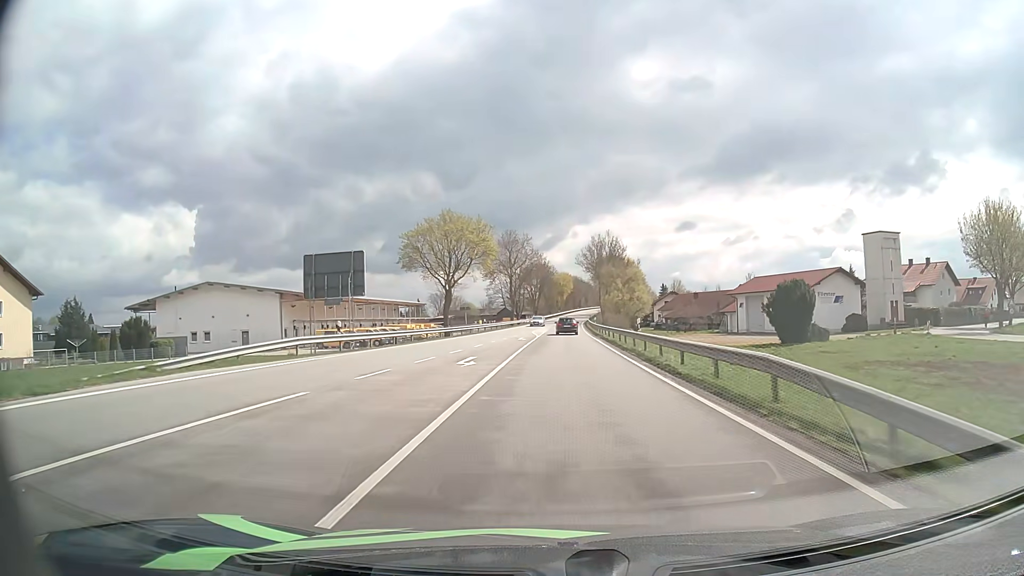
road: primary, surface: asphalt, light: Day
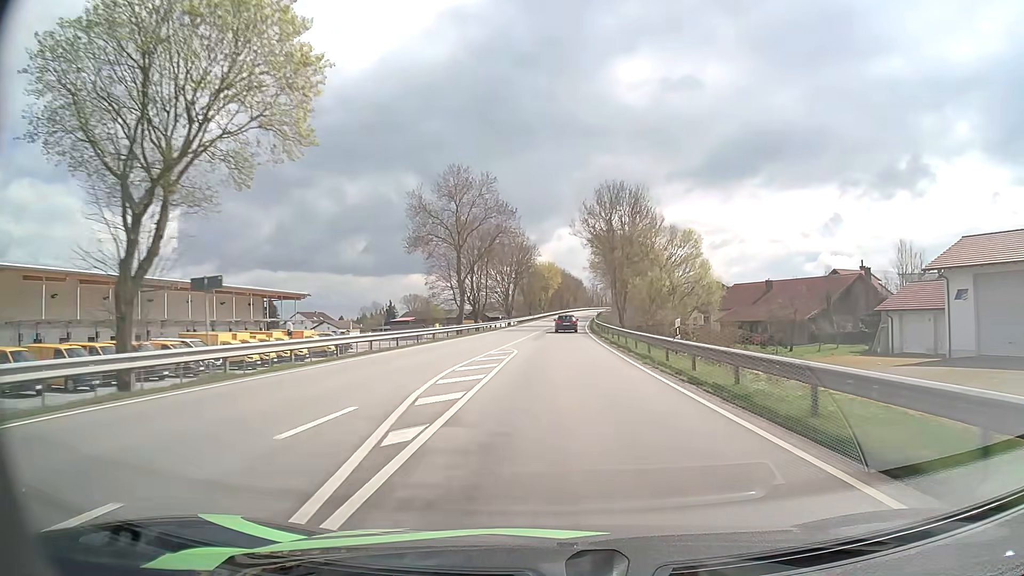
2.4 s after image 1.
(+0.5, +50.1) m; +1°
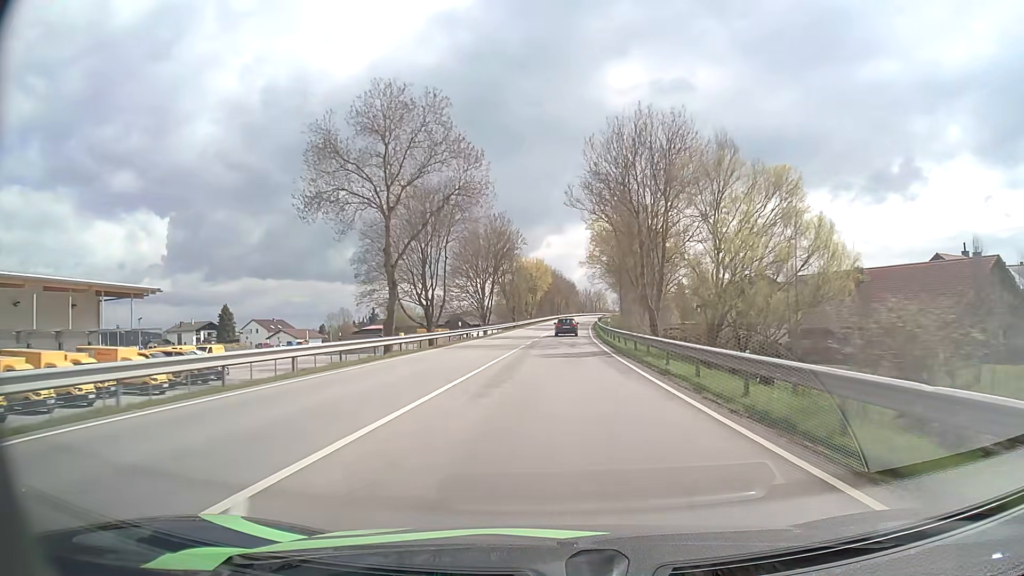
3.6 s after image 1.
(+0.2, +25.6) m; +1°
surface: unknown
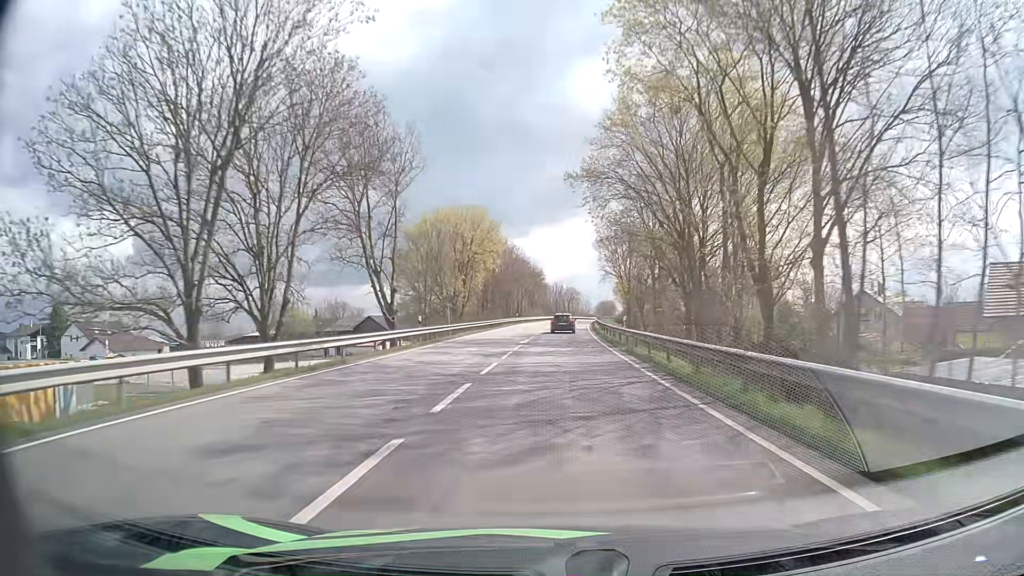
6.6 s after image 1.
(+1.6, +64.5) m; +3°
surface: asphalt
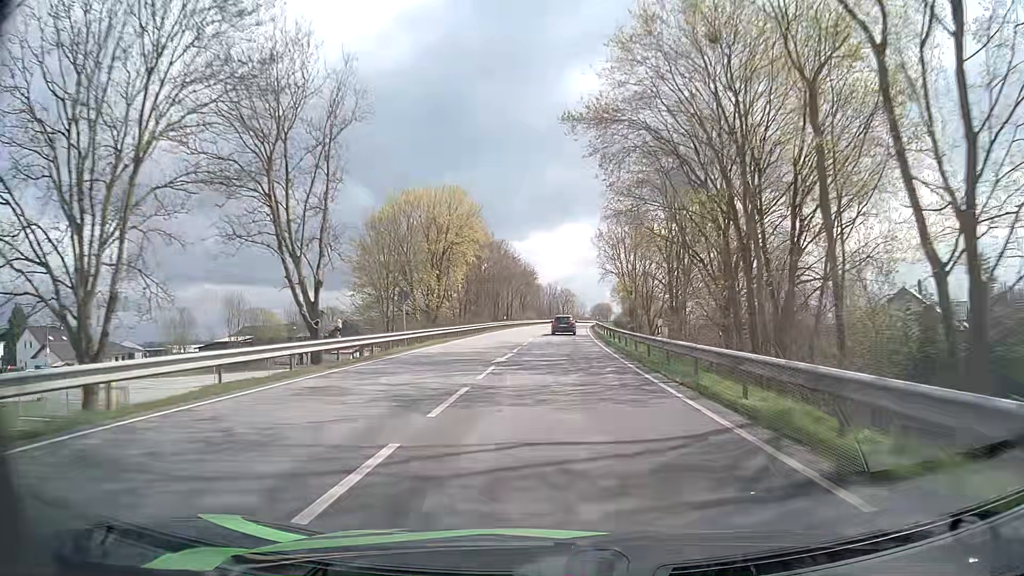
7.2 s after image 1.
(+0.1, +12.1) m; +1°
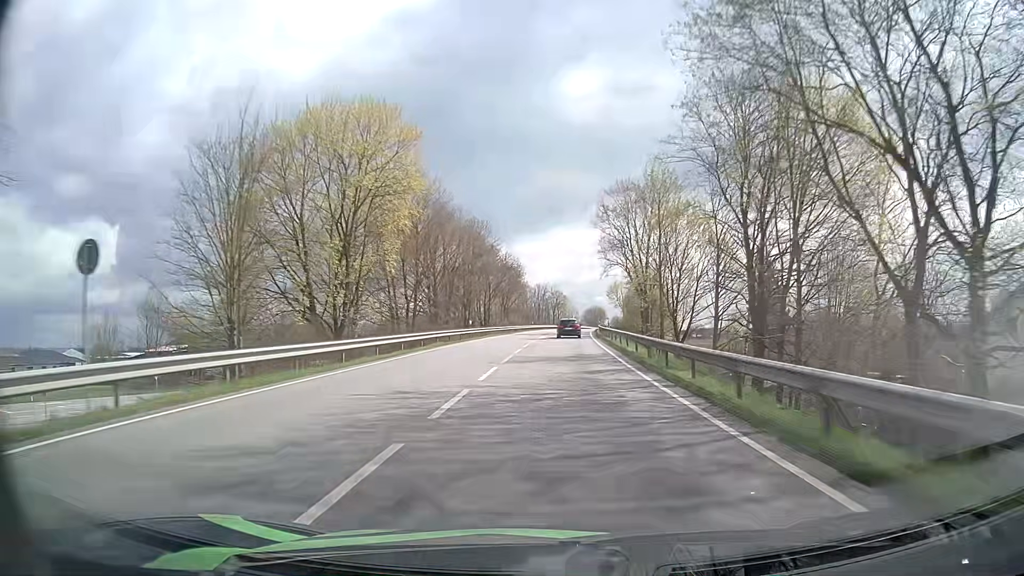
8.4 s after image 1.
(+0.1, +23.8) m; +1°
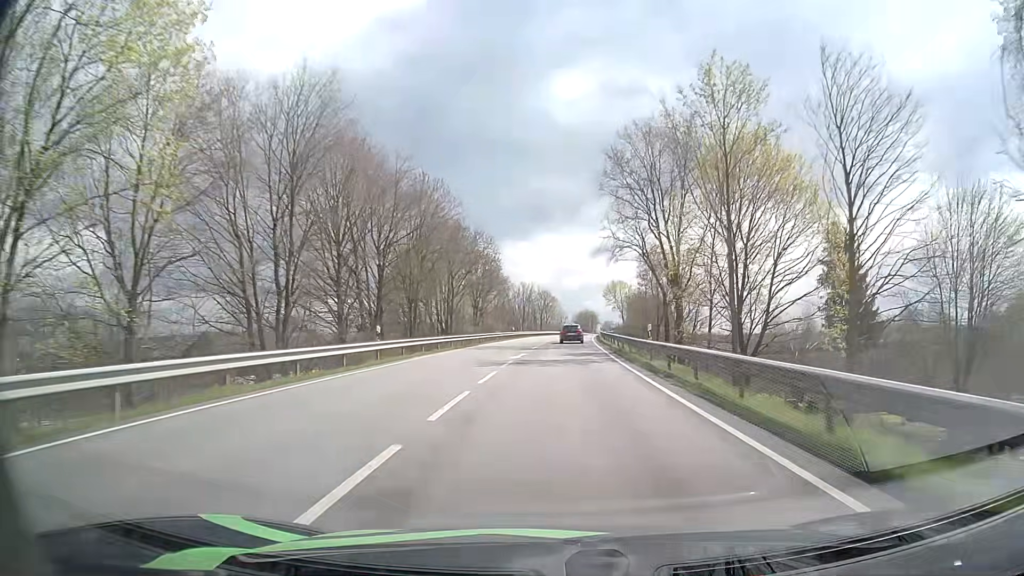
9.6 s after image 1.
(+0.3, +24.3) m; +1°
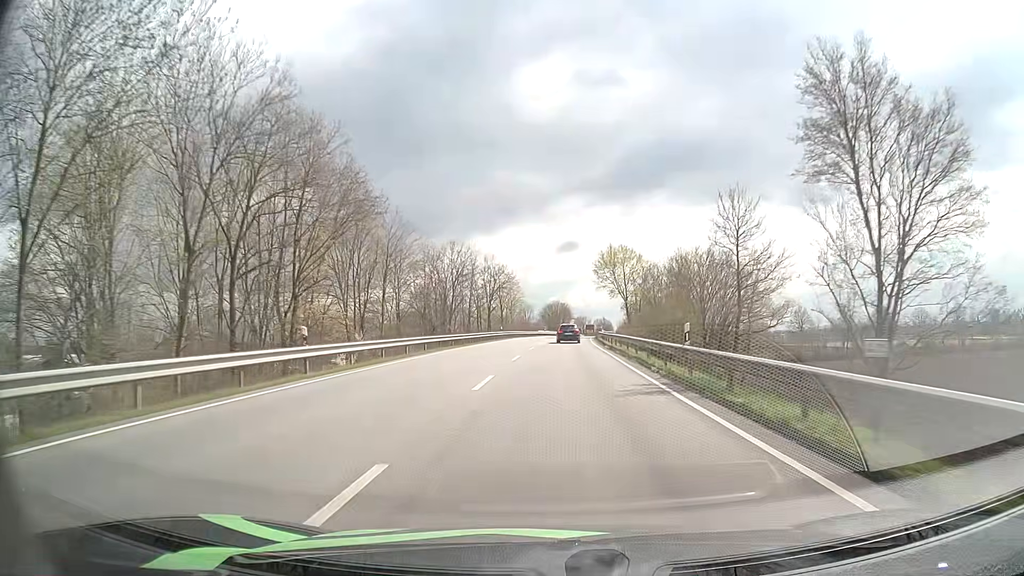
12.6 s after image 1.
(+1.9, +59.3) m; +3°
(0, +10) (0, +20) (0, +30) (0, +40) (+1, +50) (+1, +60) (+2, +70) (+2, +80) (+3, +90) (+4, +100) m
